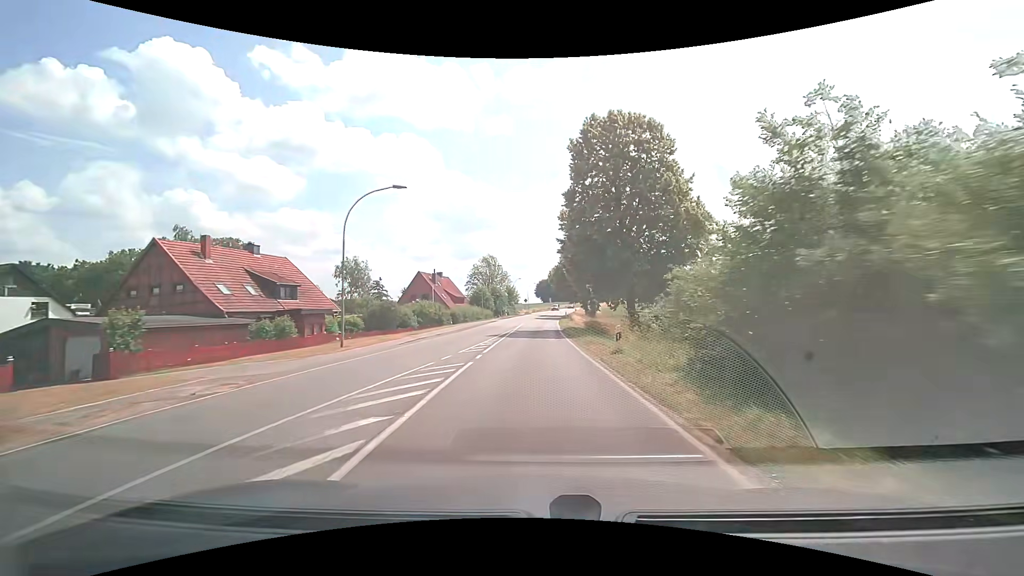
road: secondary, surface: asphalt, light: Day
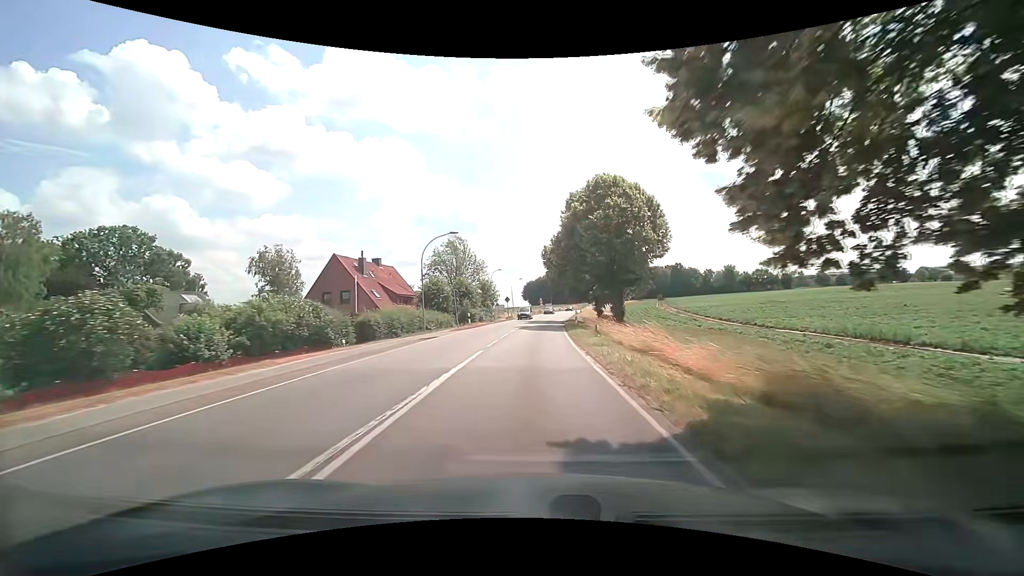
(+0.1, +31.1) m; +1°
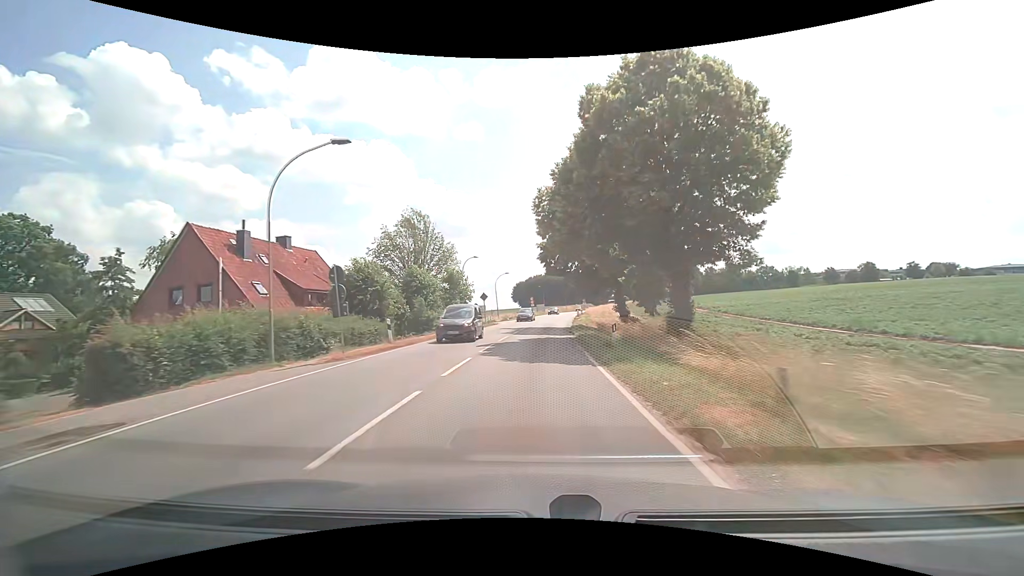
(+0.1, +20.8) m; +1°
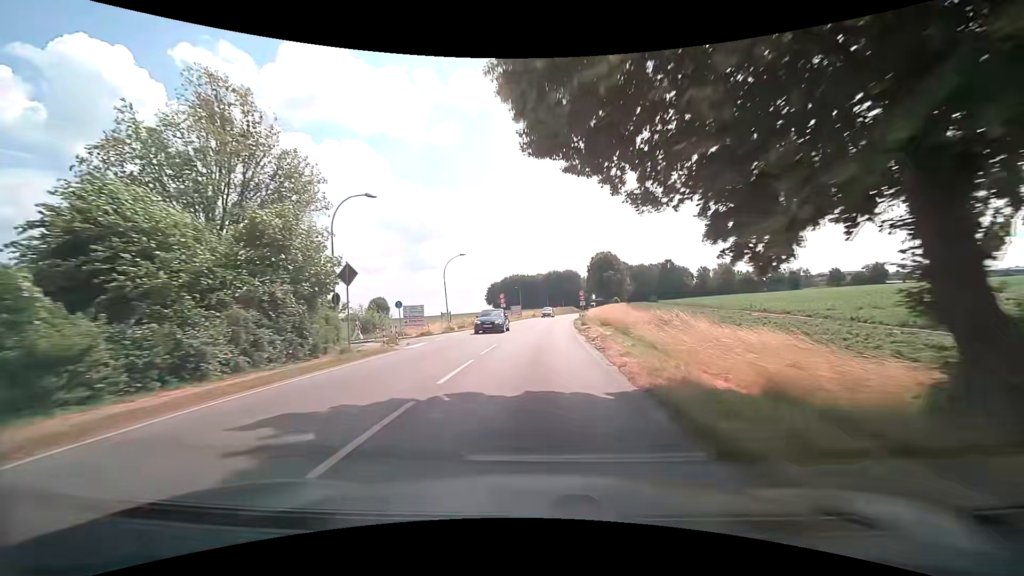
(+0.6, +31.0) m; +3°
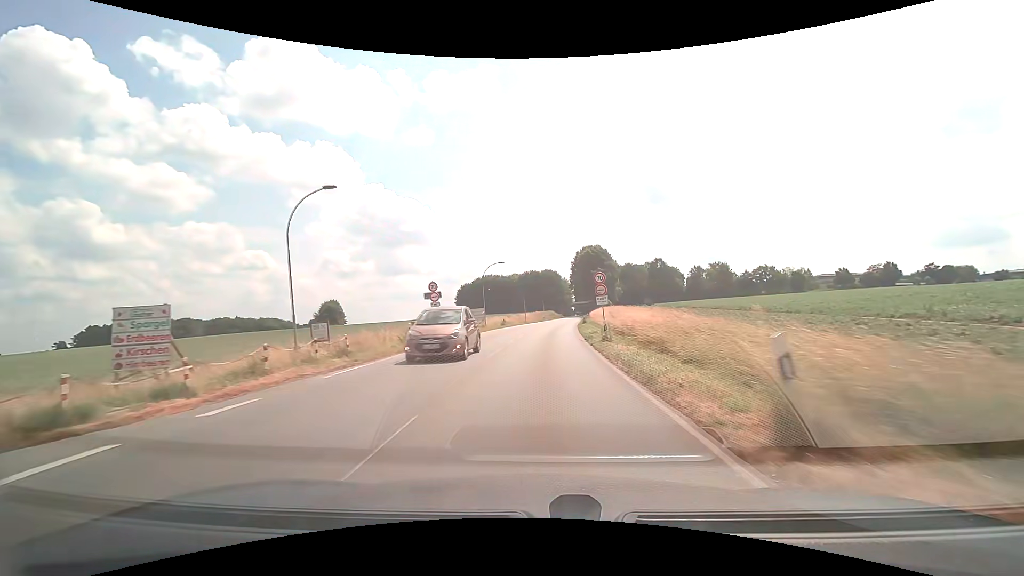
(+0.5, +30.6) m; +2°
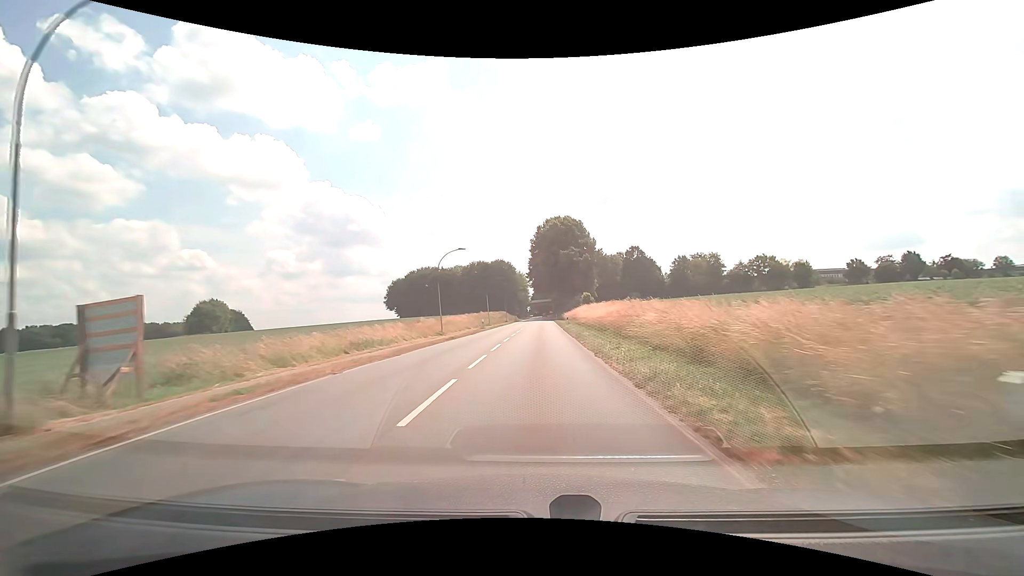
(+2.4, +50.1) m; +5°
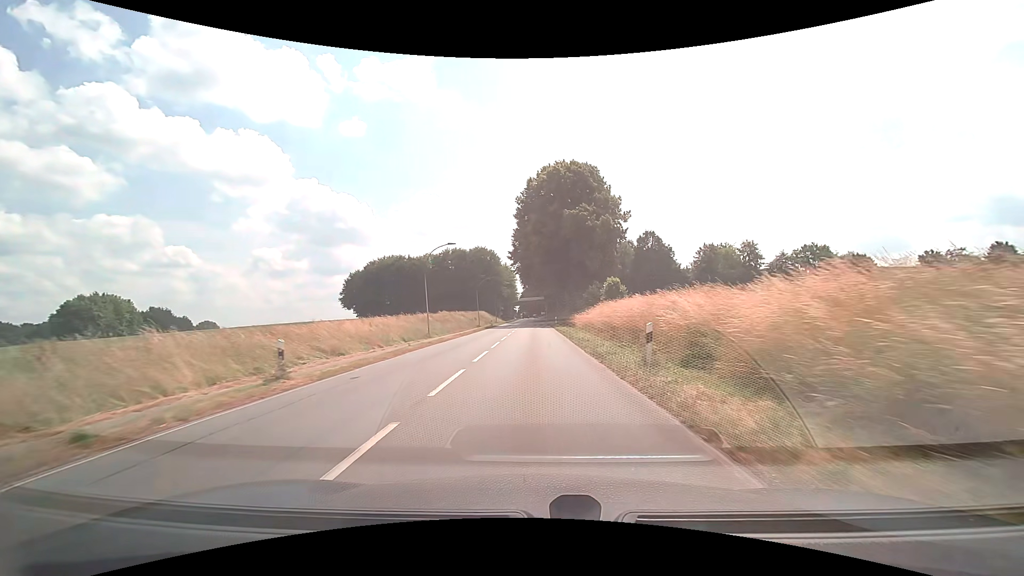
(+0.5, +39.8) m; +1°
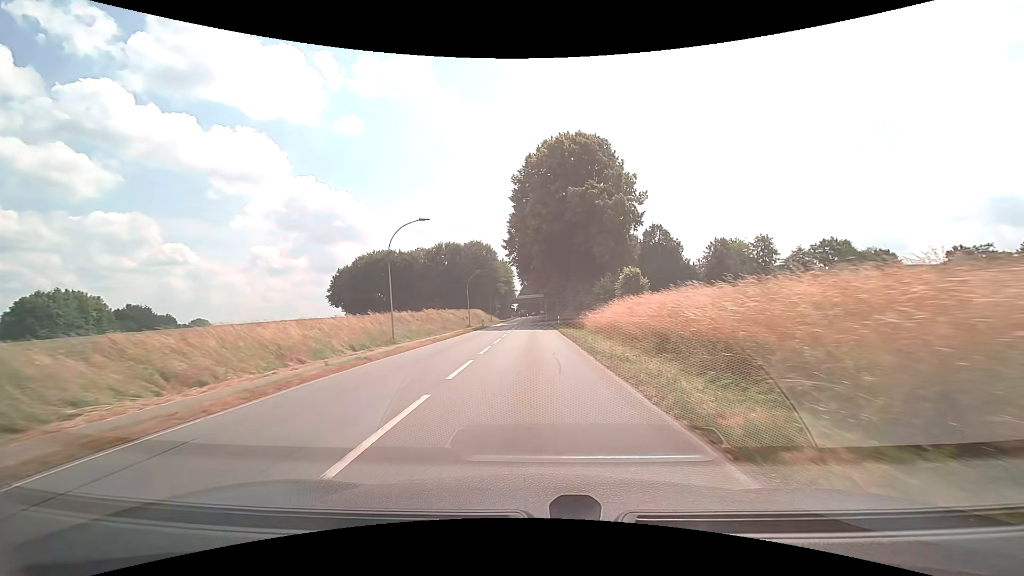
(0.0, +10.0) m; 0°
(0, +10) (0, +20) (0, +30) (0, +40) (0, +50) (0, +60) (0, +70) (0, +80) (0, +90) (0, +100) m
